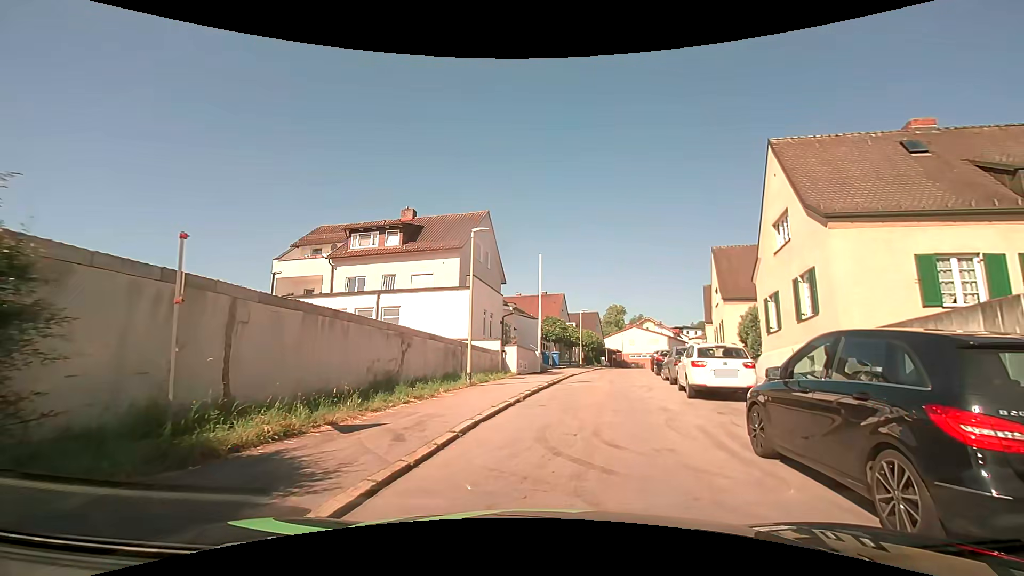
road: tertiary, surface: asphalt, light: Day
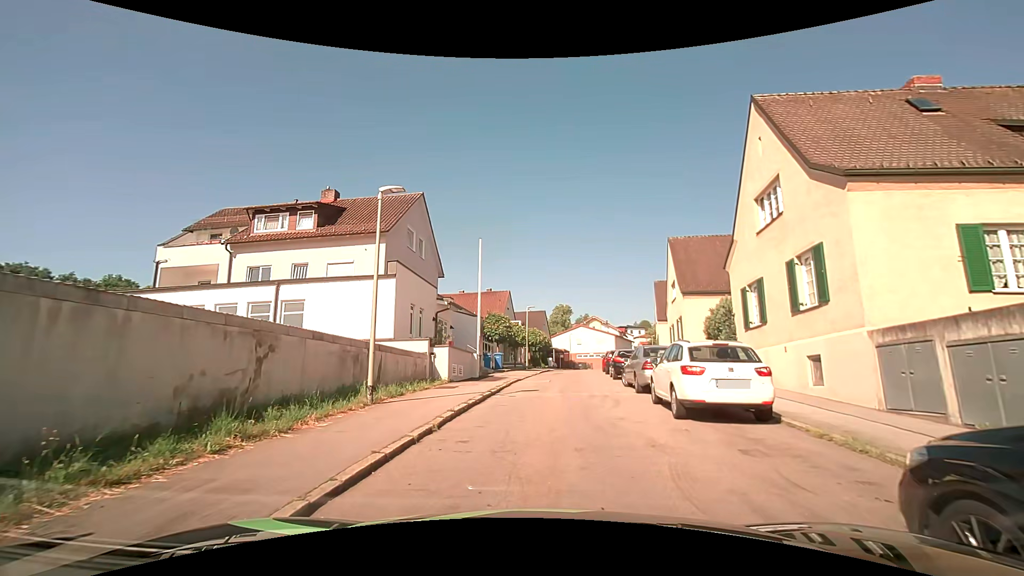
(+0.3, +4.3) m; +6°
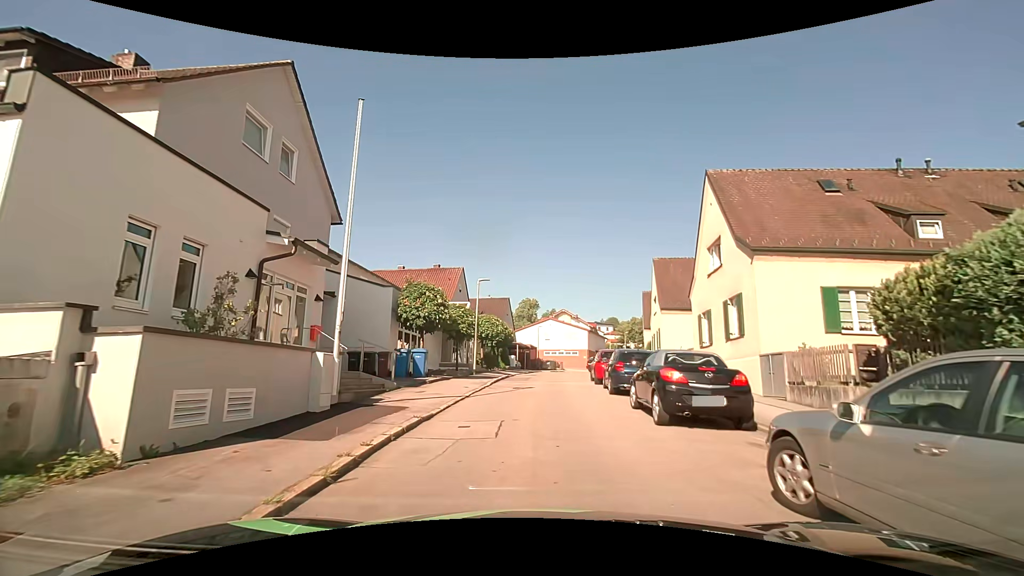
(+0.8, +13.7) m; +4°
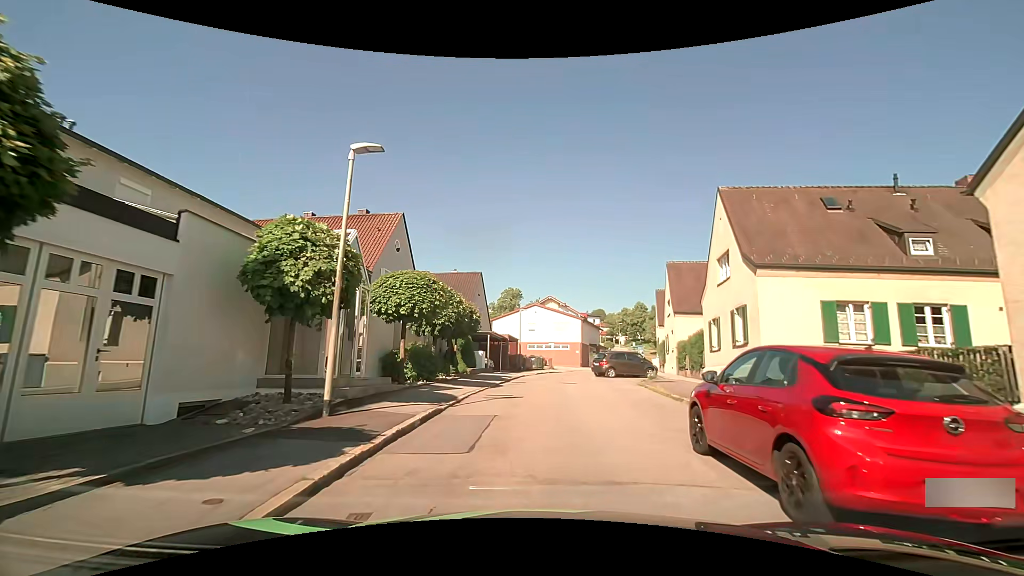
(+0.5, +16.8) m; +3°
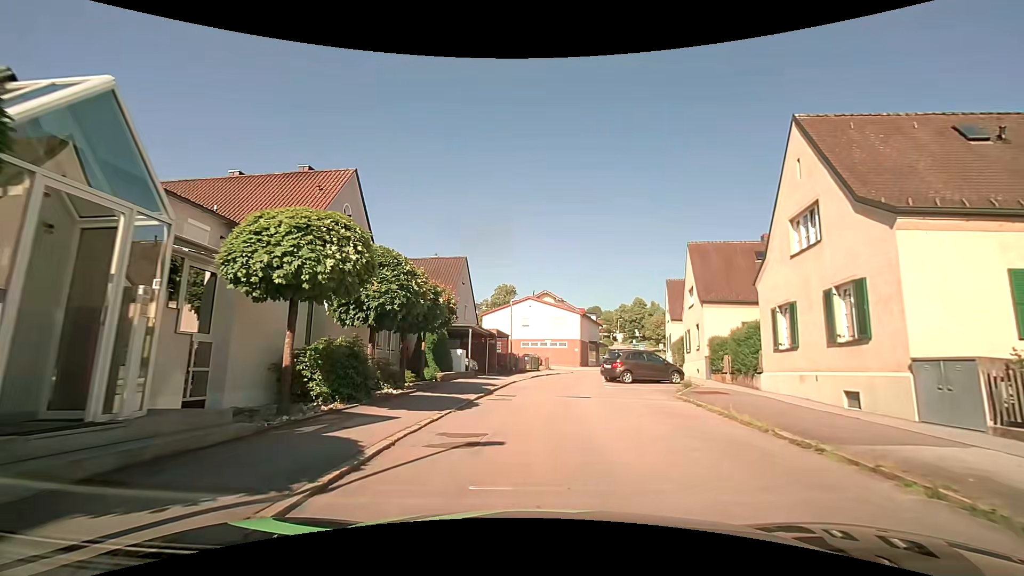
(0.0, +7.1) m; +2°
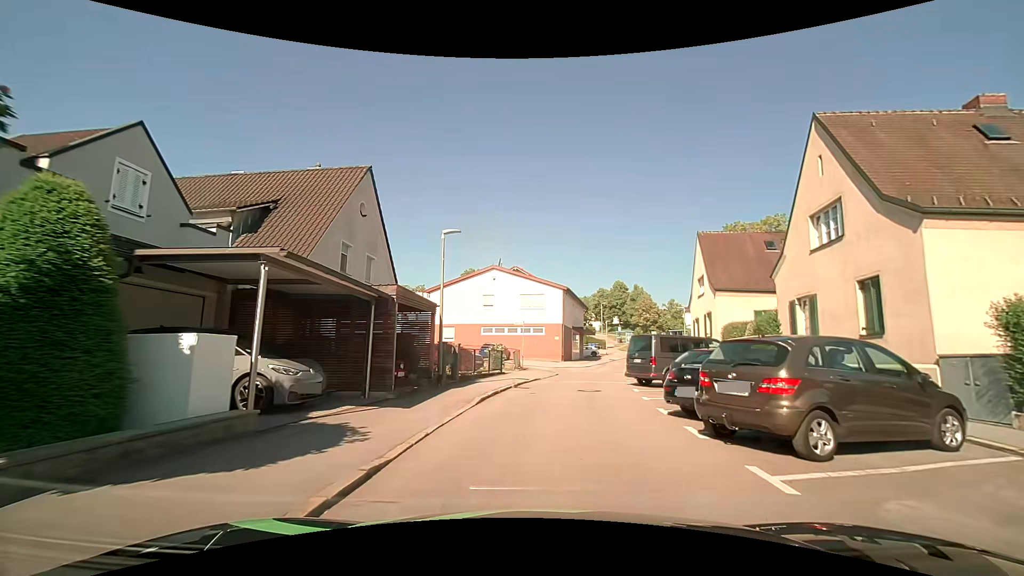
(+0.1, +18.2) m; +2°
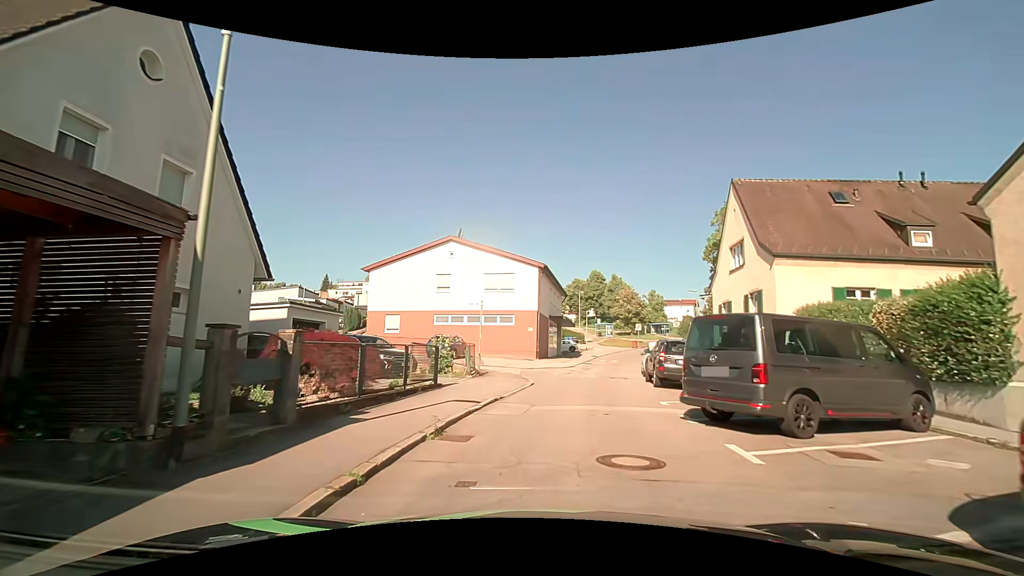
(+0.2, +10.6) m; +2°
